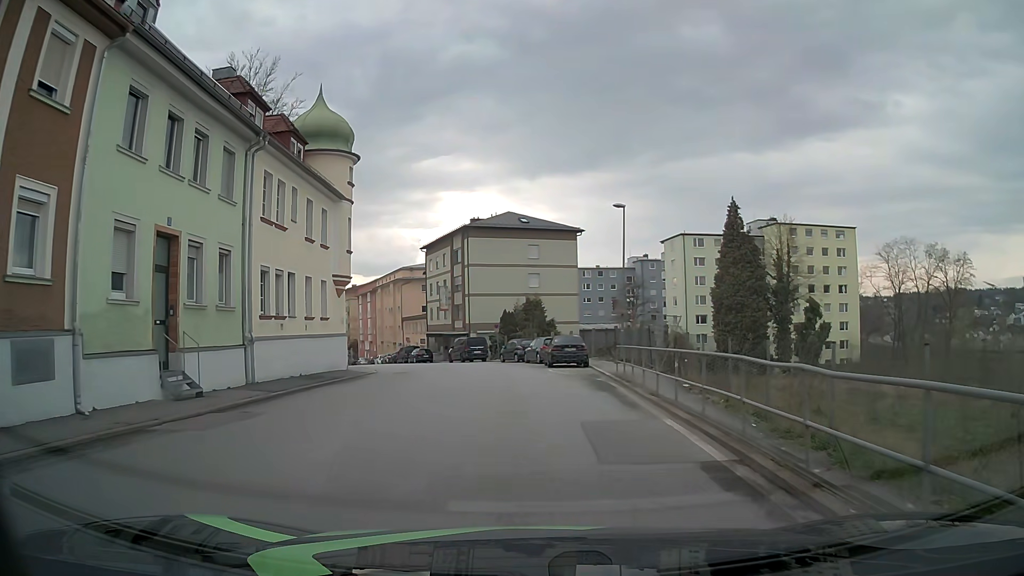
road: tertiary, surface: asphalt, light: Day
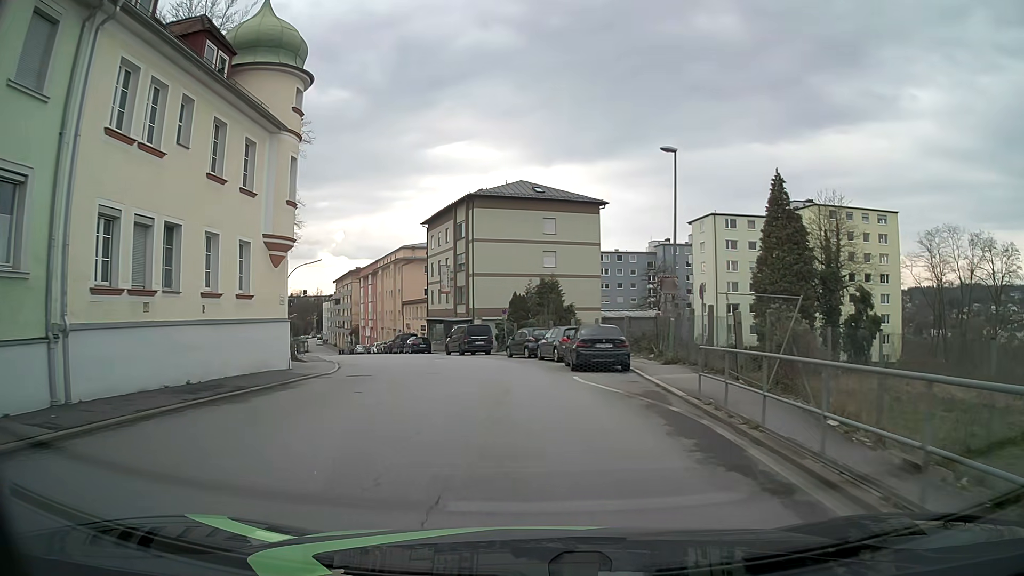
(-0.1, +9.3) m; -2°
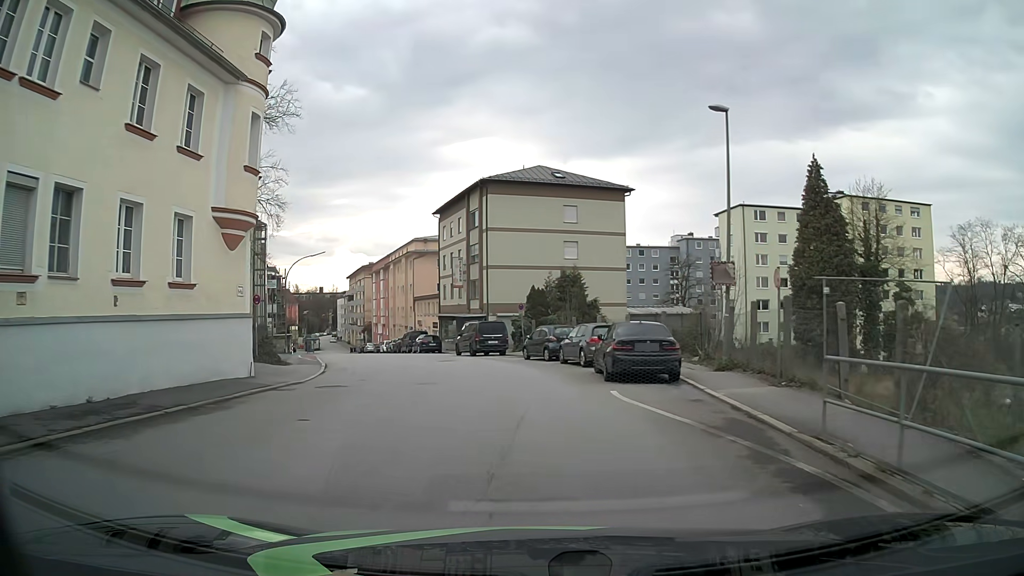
(0.0, +4.7) m; -1°
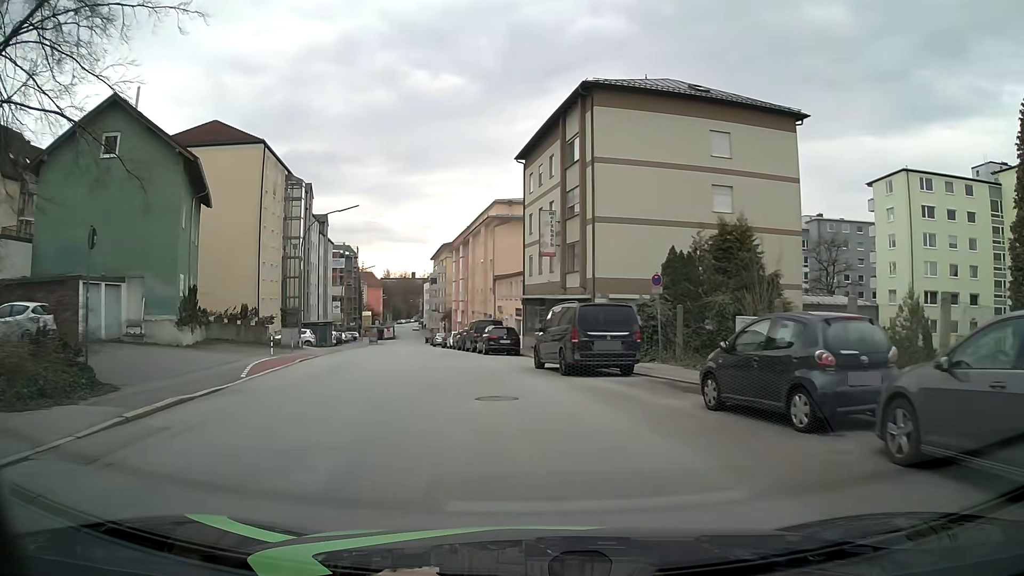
(-1.3, +18.8) m; -9°
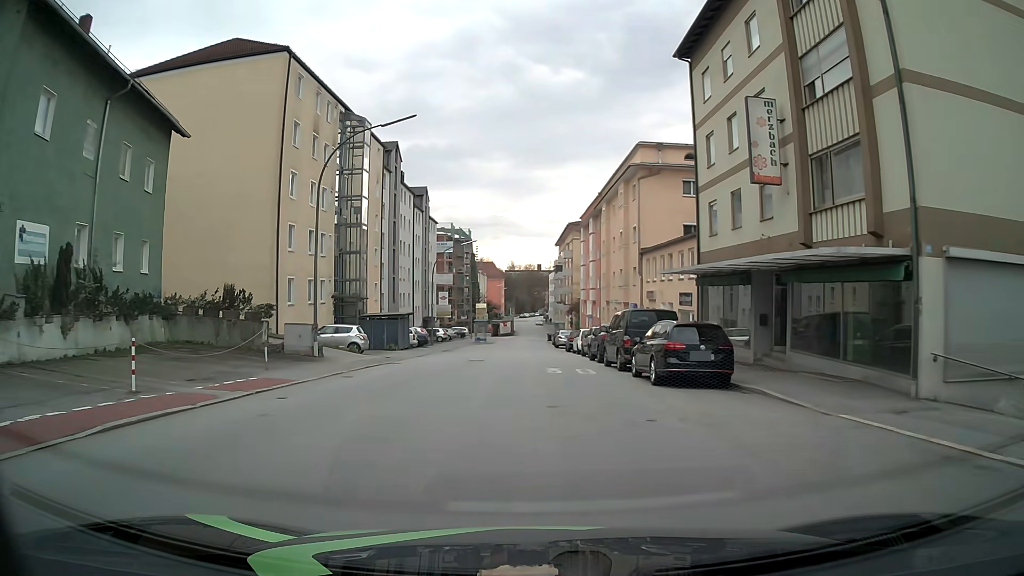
(-1.8, +18.5) m; -10°
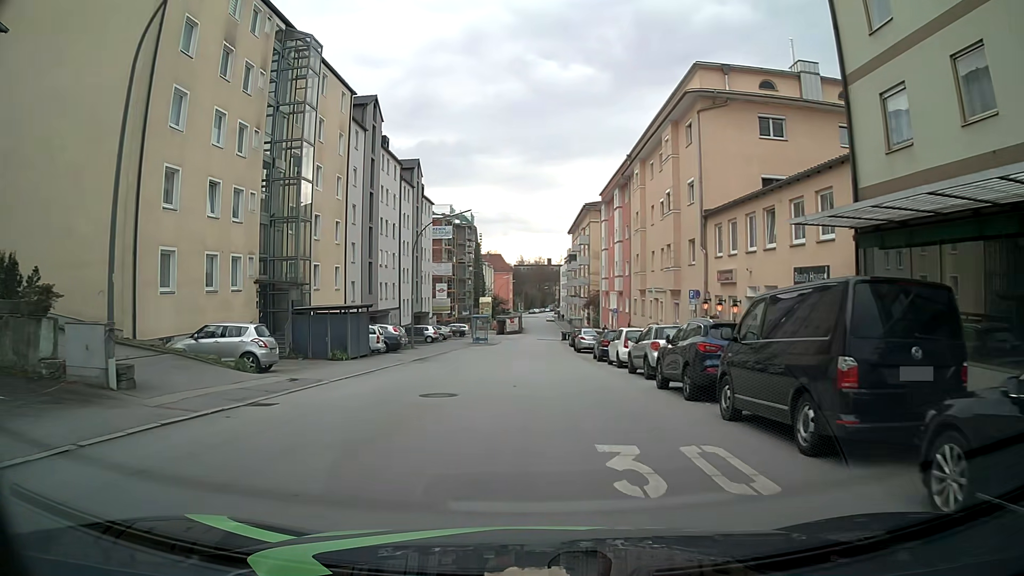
(-0.4, +13.8) m; -2°
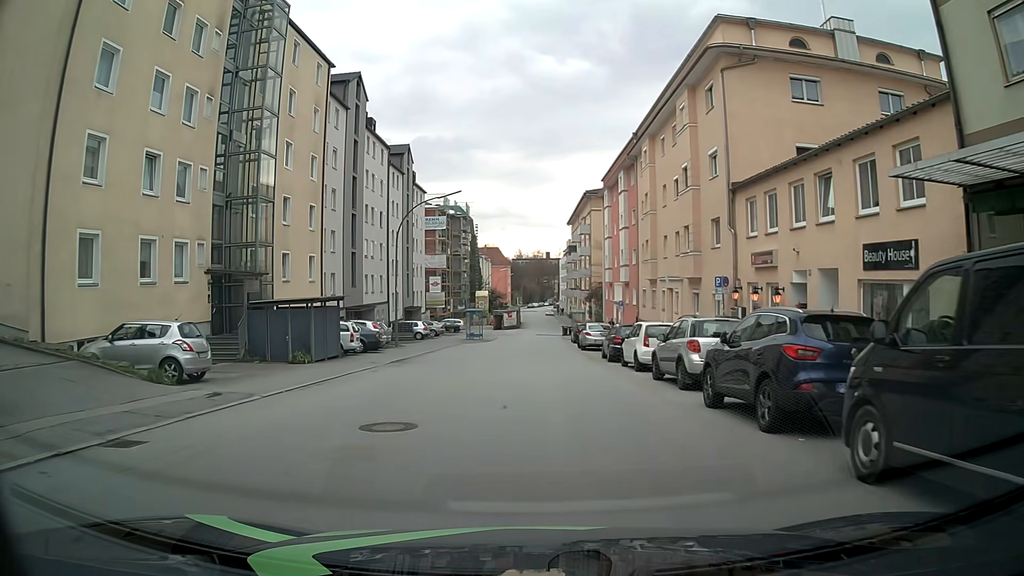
(+0.1, +4.6) m; +1°
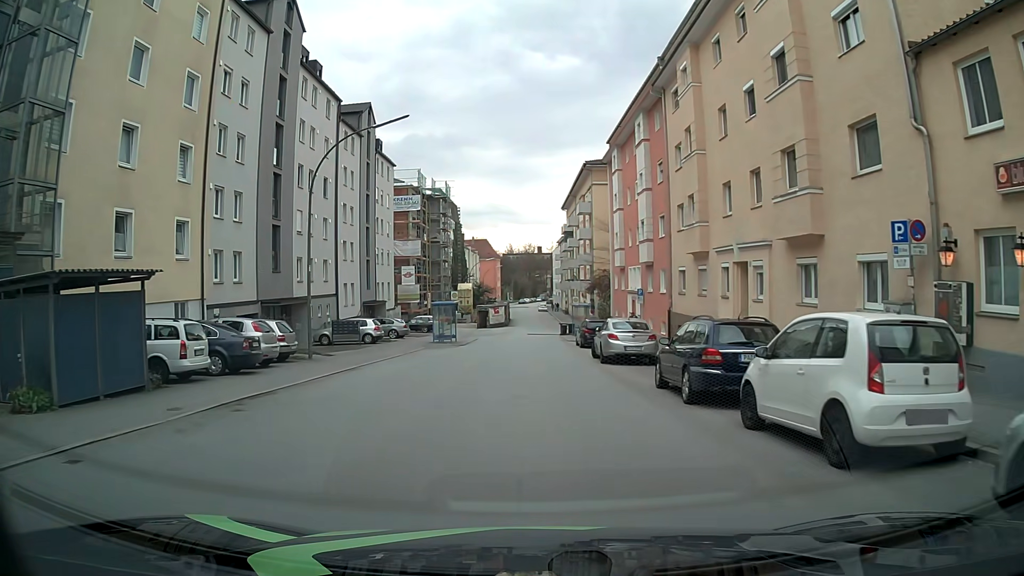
(+0.1, +13.8) m; 0°
(0, +10) (0, +20) (0, +30) (0, +40) (+1, +50) (+1, +60) (+2, +70) (+3, +80) (+3, +90) (+3, +100) m
